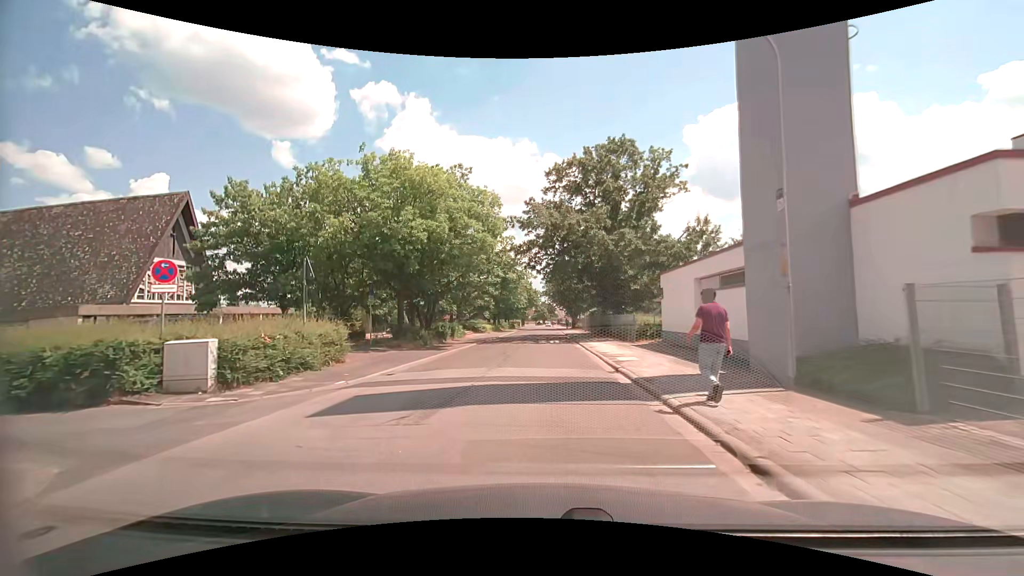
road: unclassified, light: Day
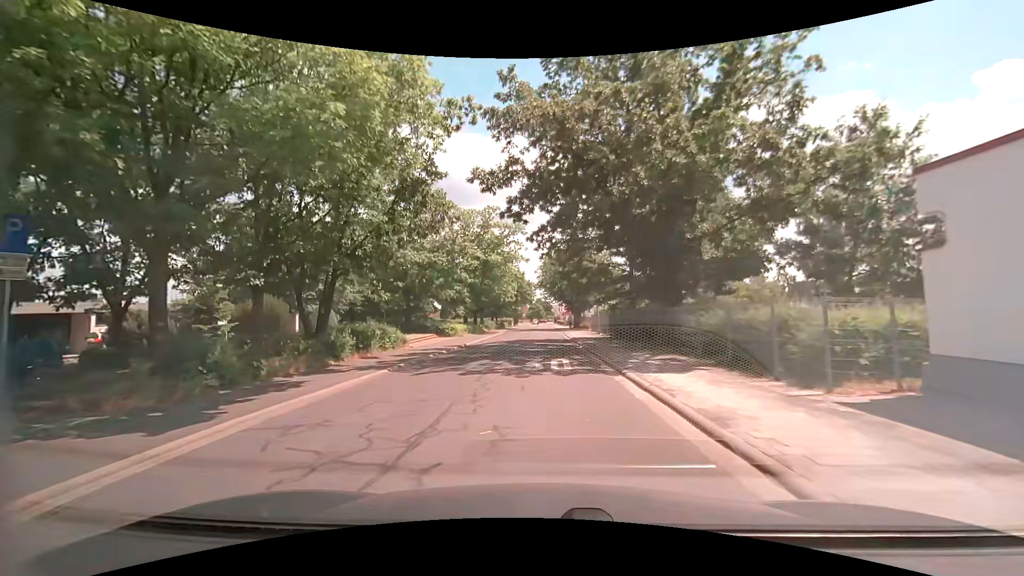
(+0.1, +18.4) m; 0°
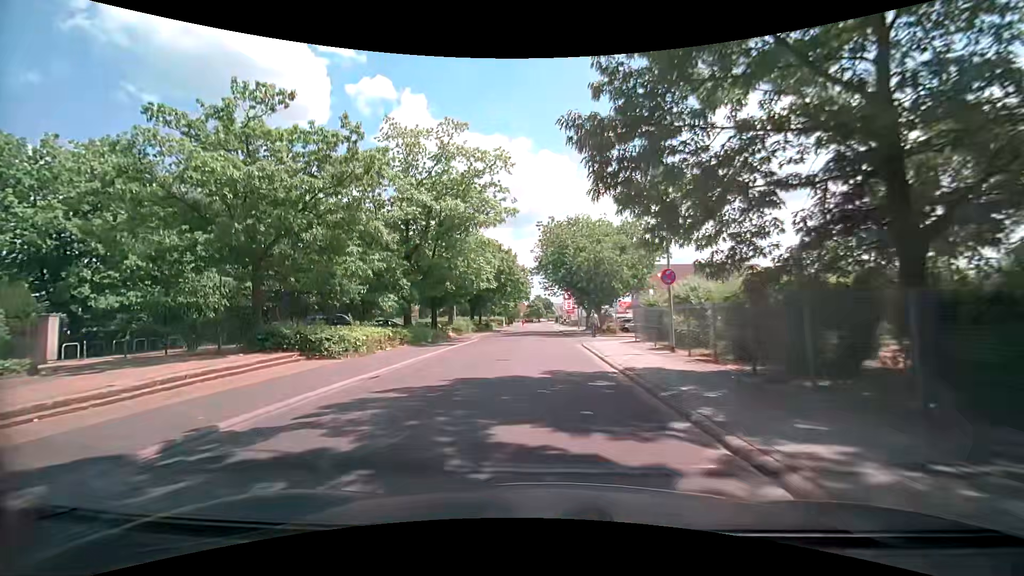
(+0.3, +23.5) m; +1°
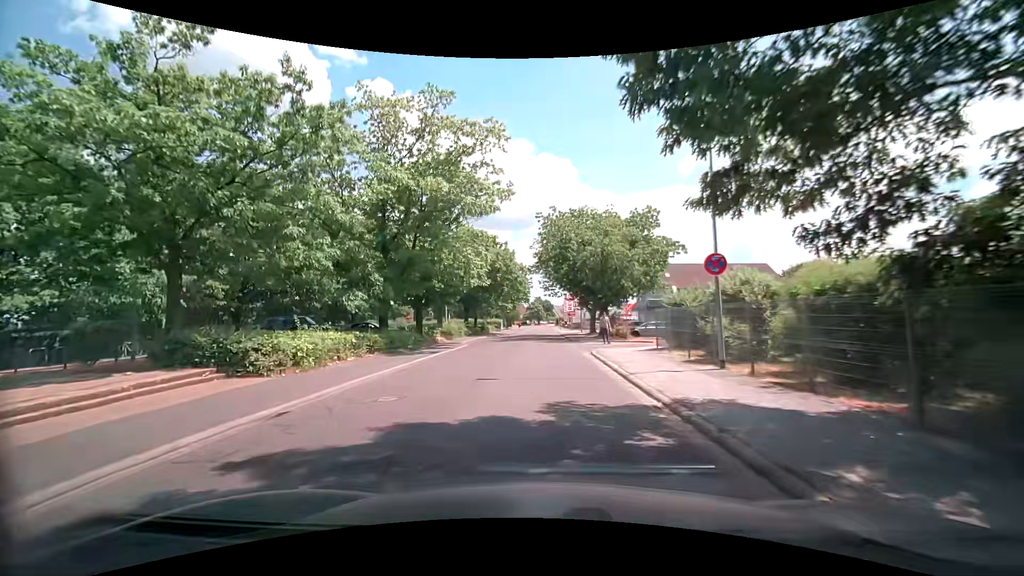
(0.0, +4.8) m; -1°
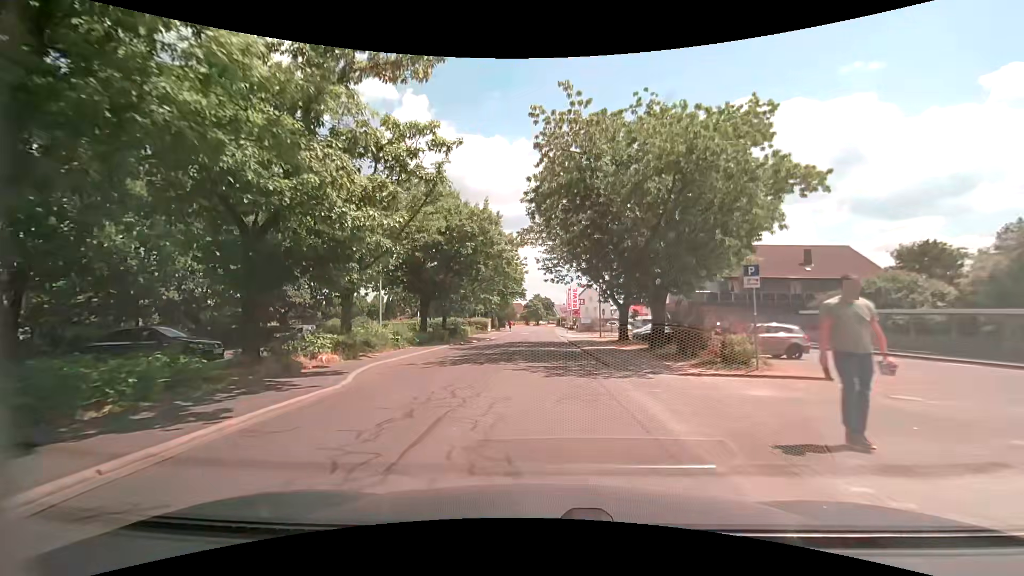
(+0.2, +20.0) m; +1°
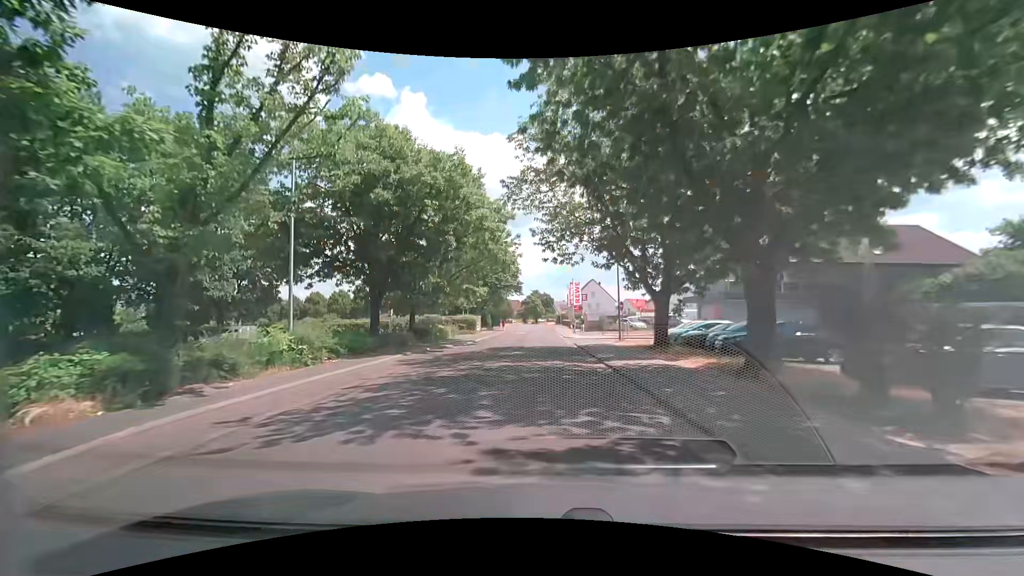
(0.0, +10.4) m; -1°
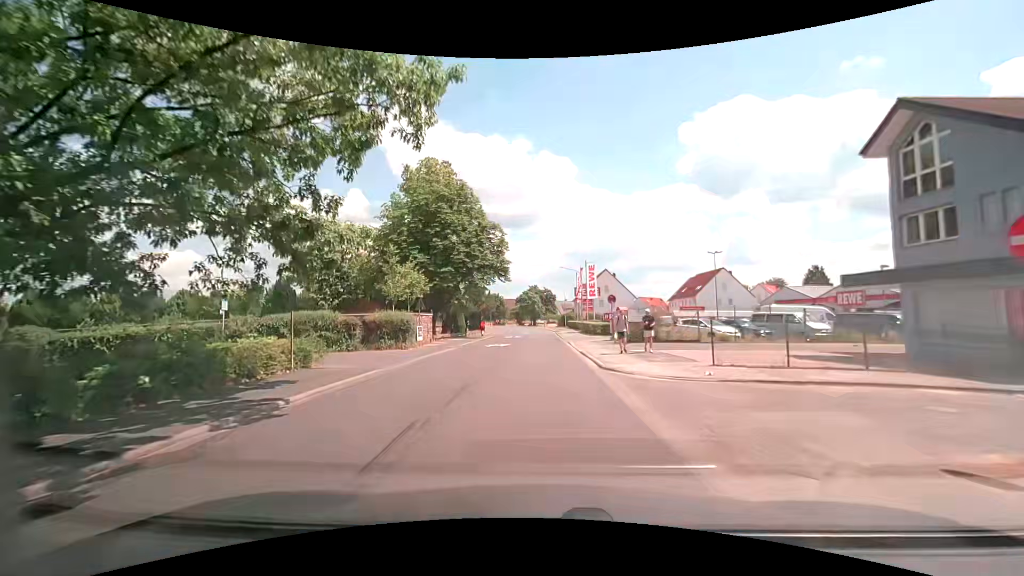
(+0.2, +26.9) m; +1°
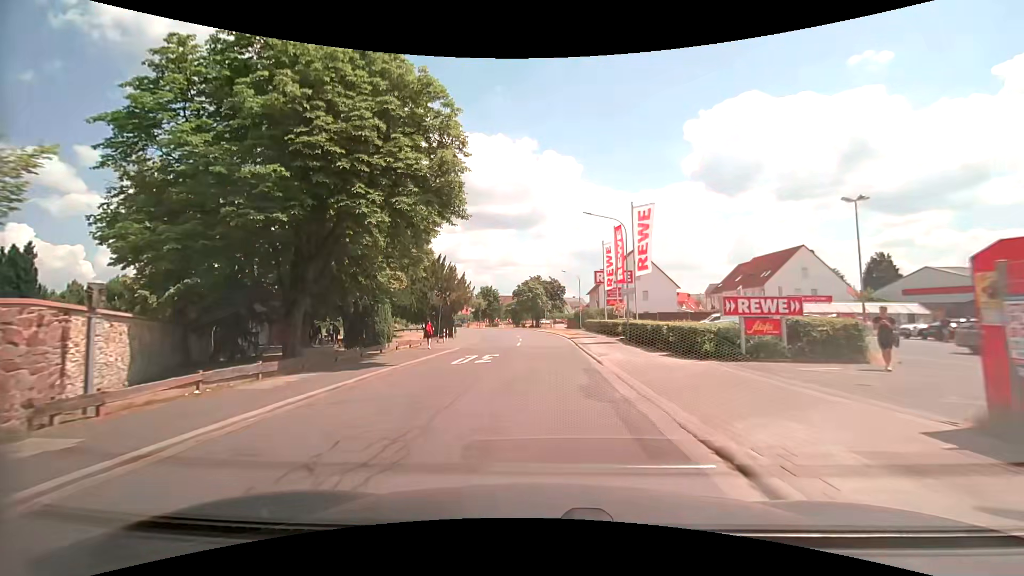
(-0.2, +28.0) m; -1°
(0, +10) (0, +20) (0, +30) (0, +40) (-1, +50) (-3, +60) (-7, +69) (-12, +78) (-16, +87) (-20, +96) m
